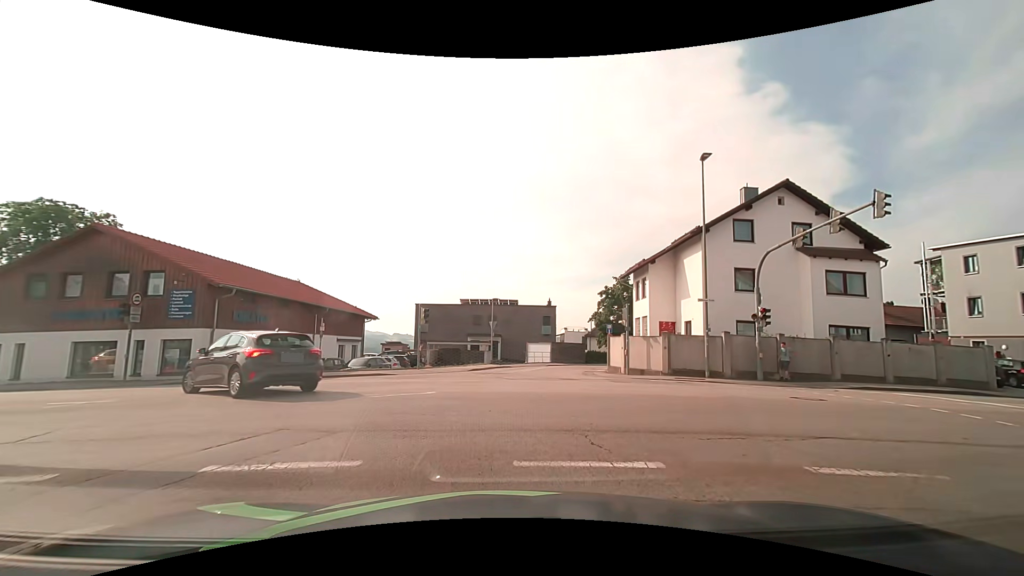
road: tertiary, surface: asphalt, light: Day
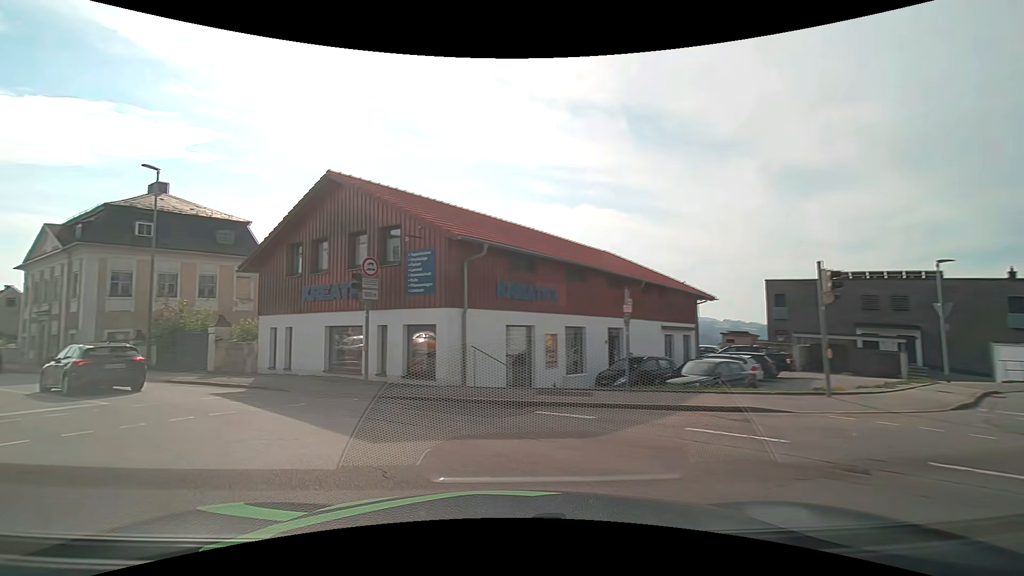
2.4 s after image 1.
(-2.4, +12.2) m; -34°
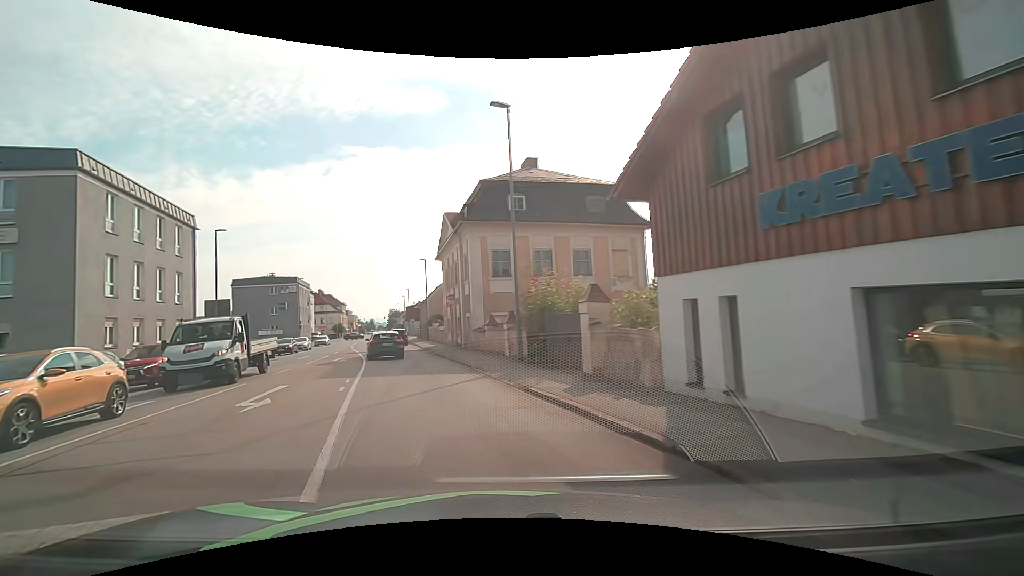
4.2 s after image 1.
(-4.5, +10.6) m; -41°
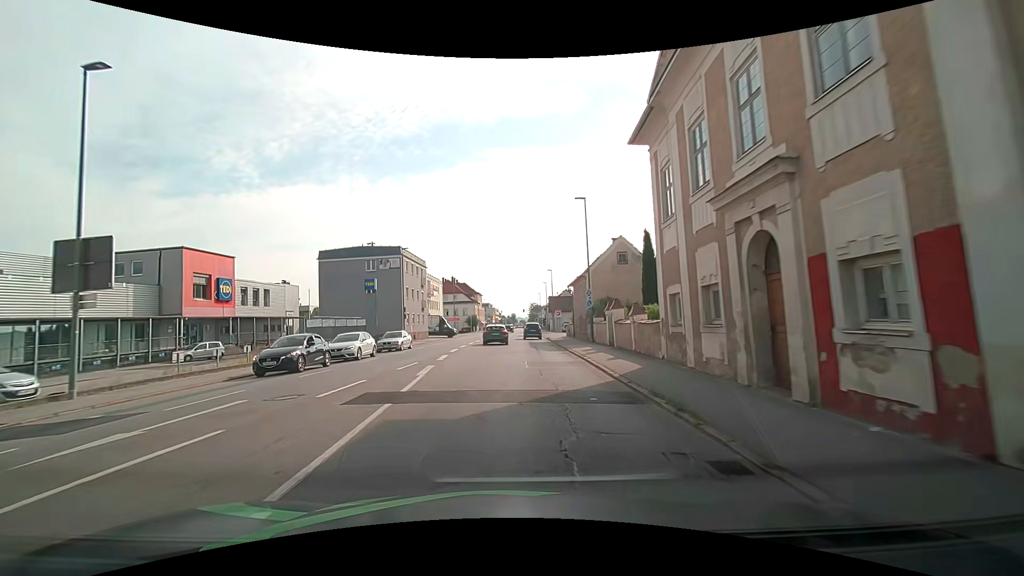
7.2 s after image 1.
(-6.2, +28.2) m; -17°
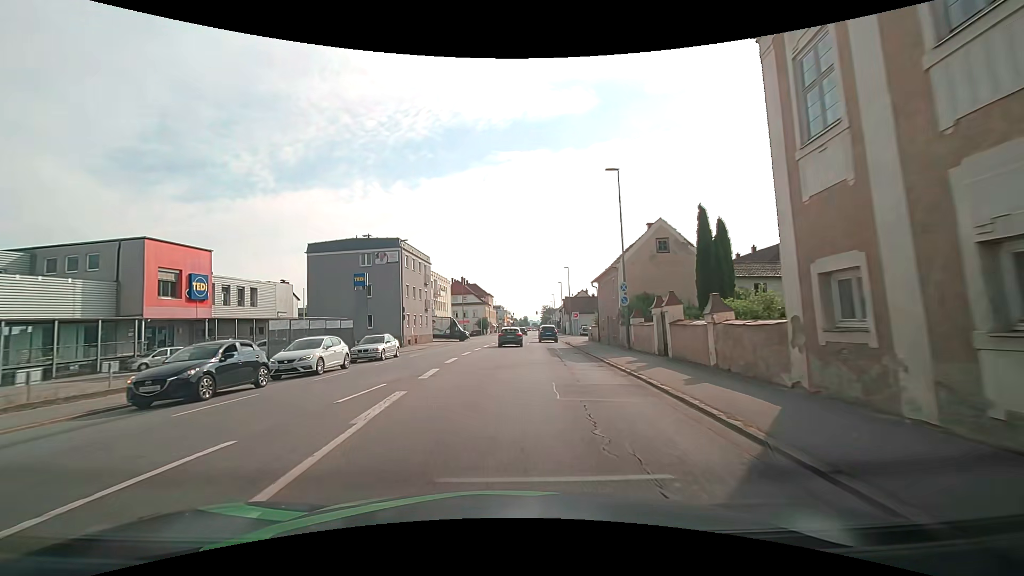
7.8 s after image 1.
(0.0, +6.9) m; -1°
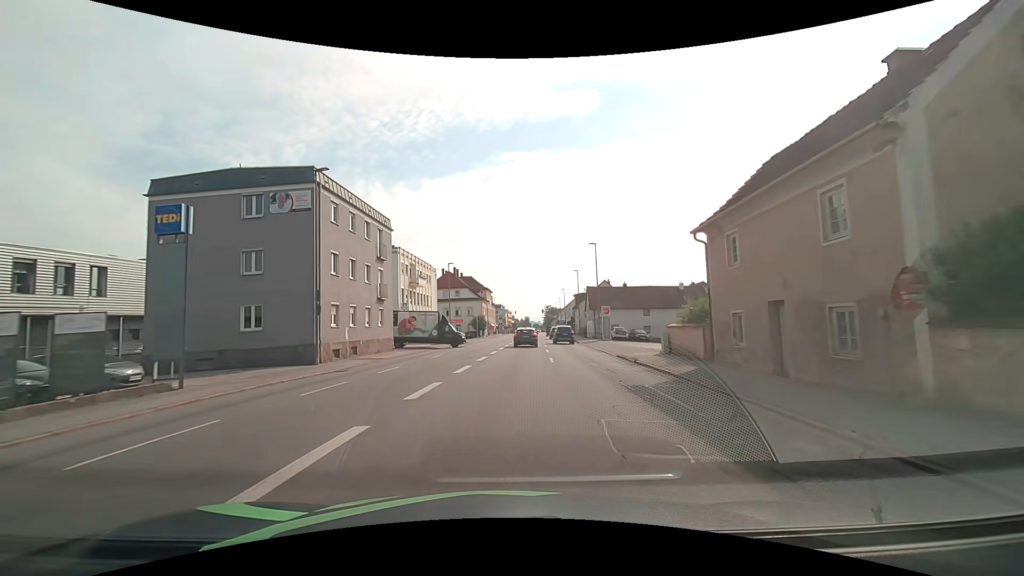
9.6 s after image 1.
(-0.2, +22.1) m; 0°
